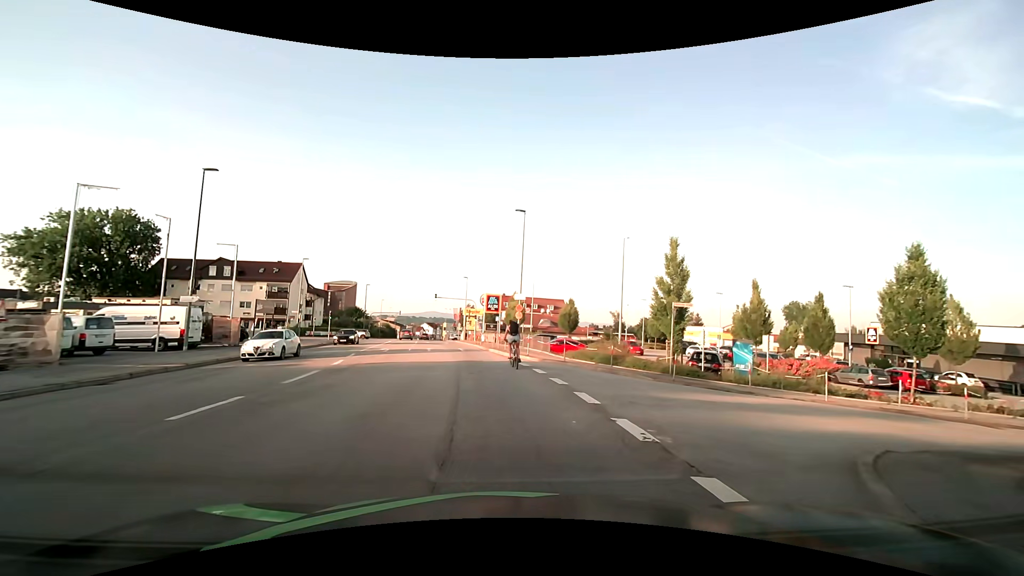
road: tertiary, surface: asphalt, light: Day
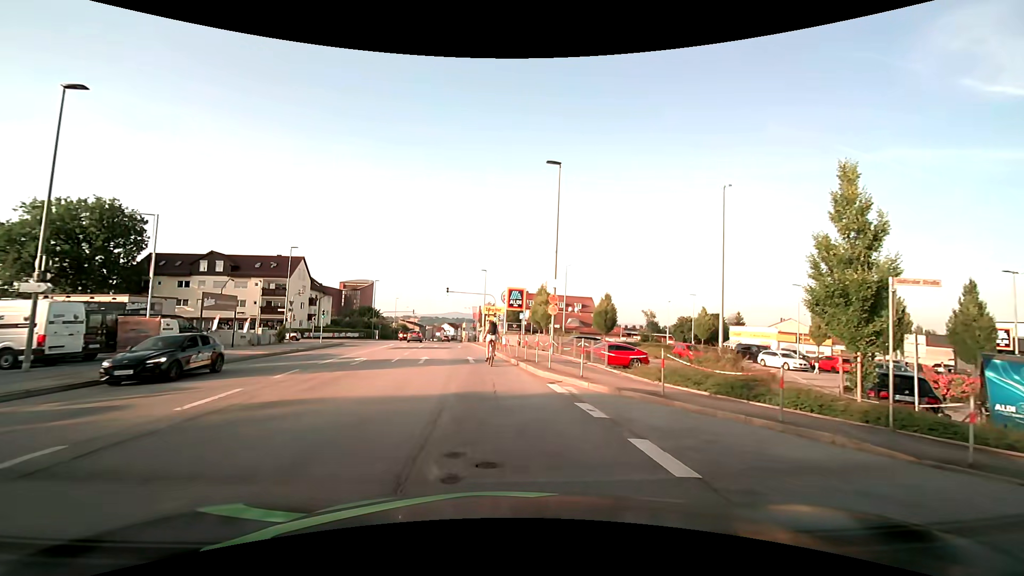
(-0.3, +10.6) m; -3°
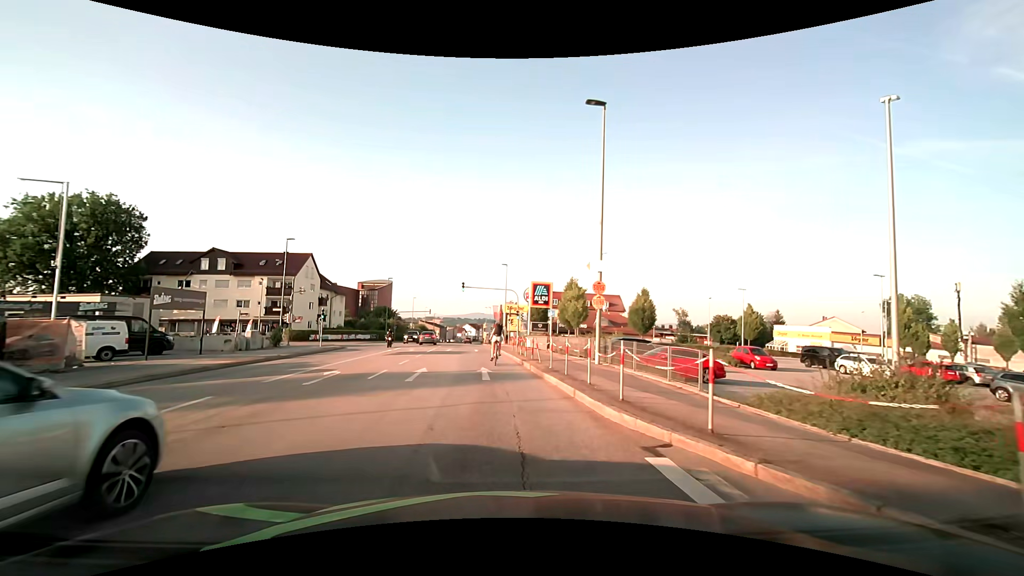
(-0.1, +6.9) m; -3°
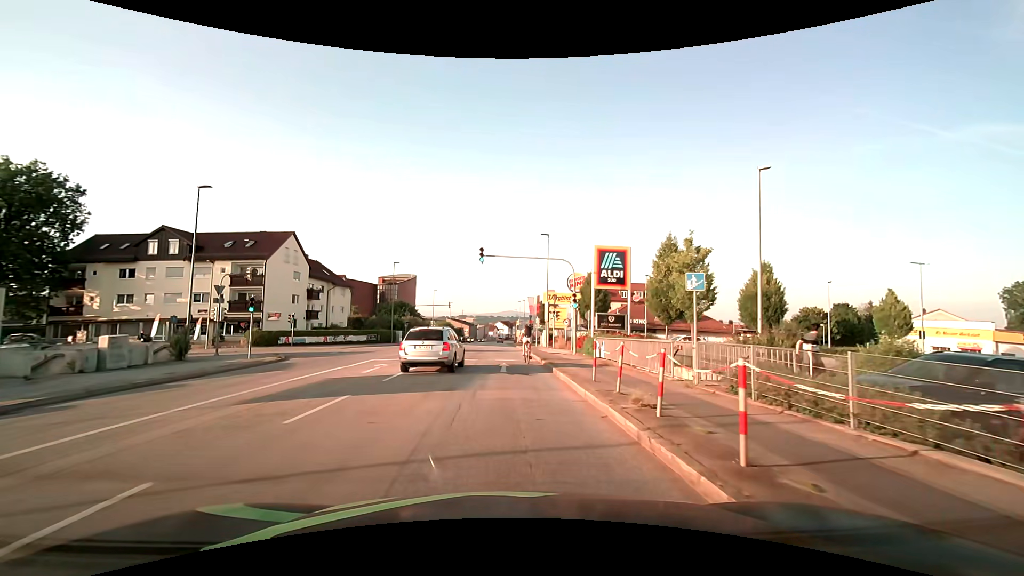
(-0.6, +19.1) m; -3°
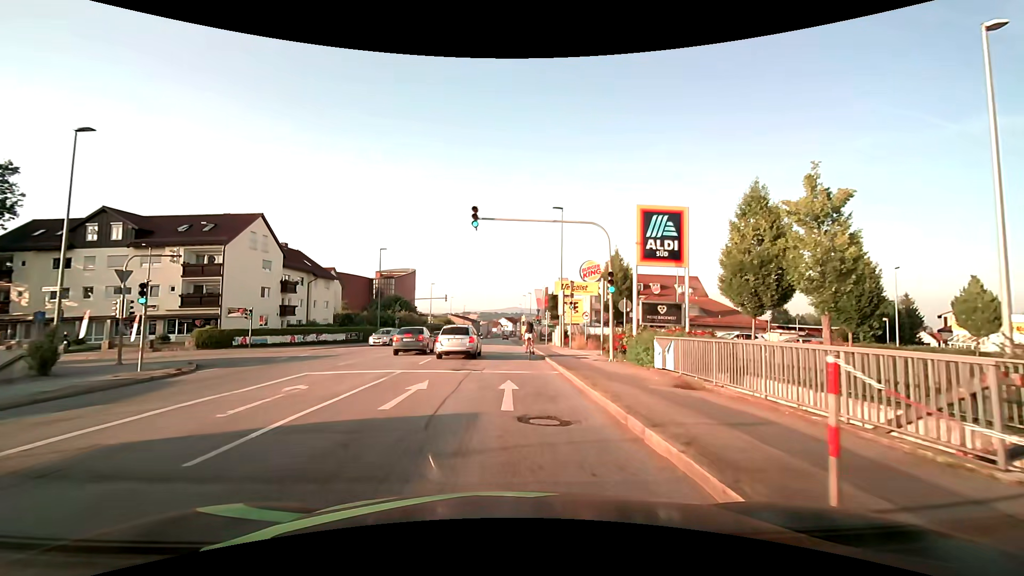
(-0.1, +8.7) m; -1°
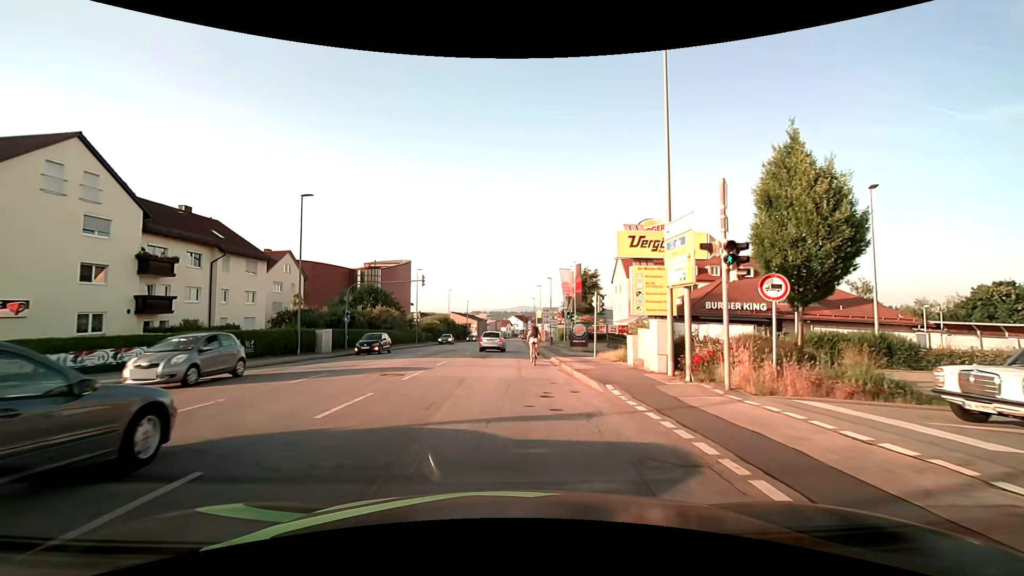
(-0.3, +23.0) m; -2°
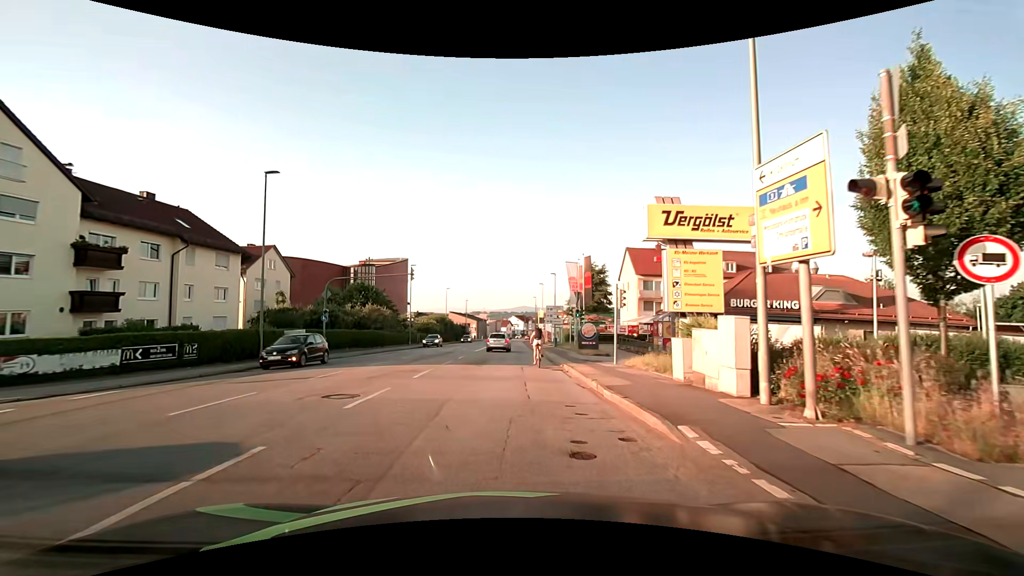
(0.0, +4.9) m; 0°
